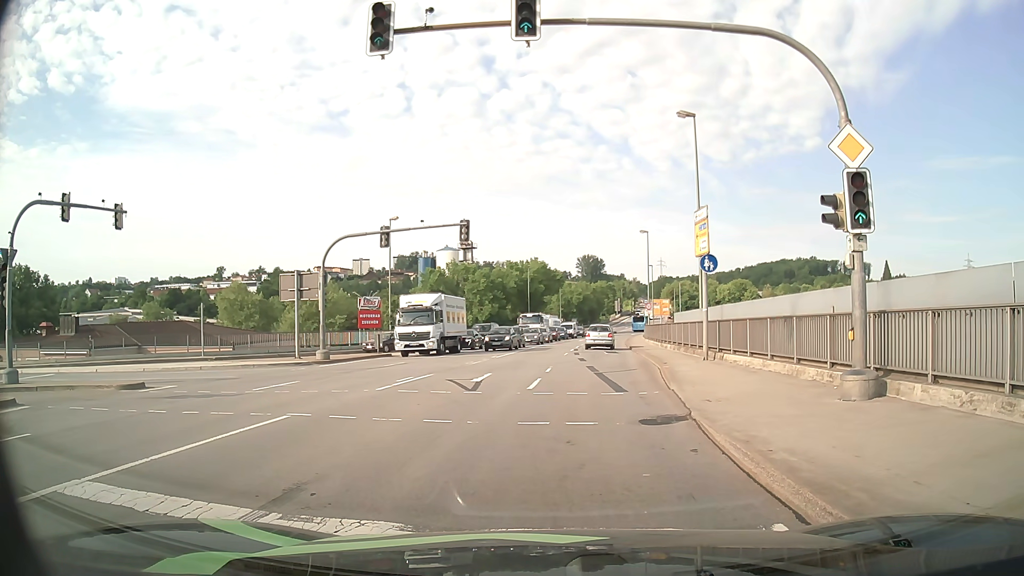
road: primary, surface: asphalt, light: Day
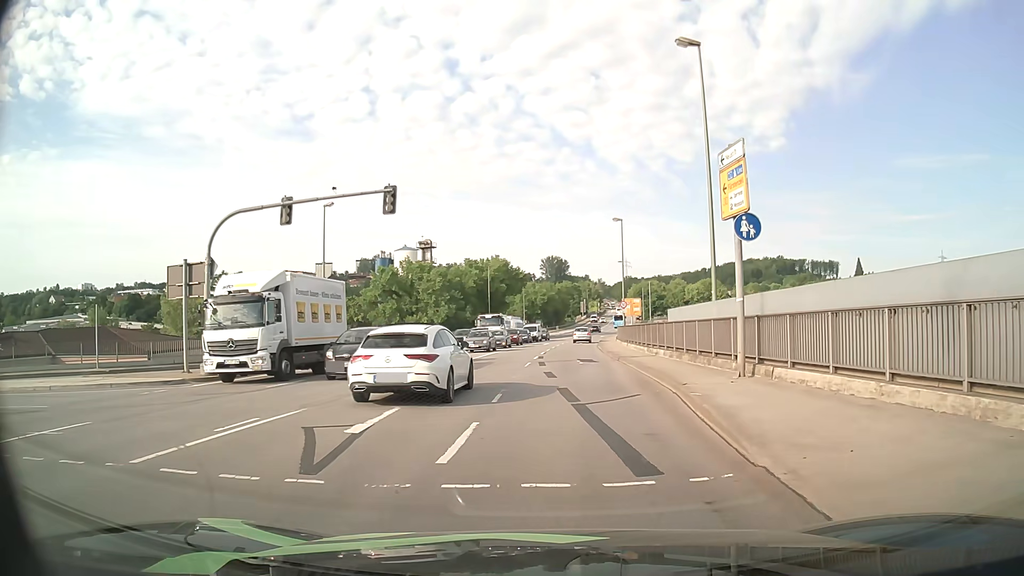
(+0.3, +8.3) m; +4°
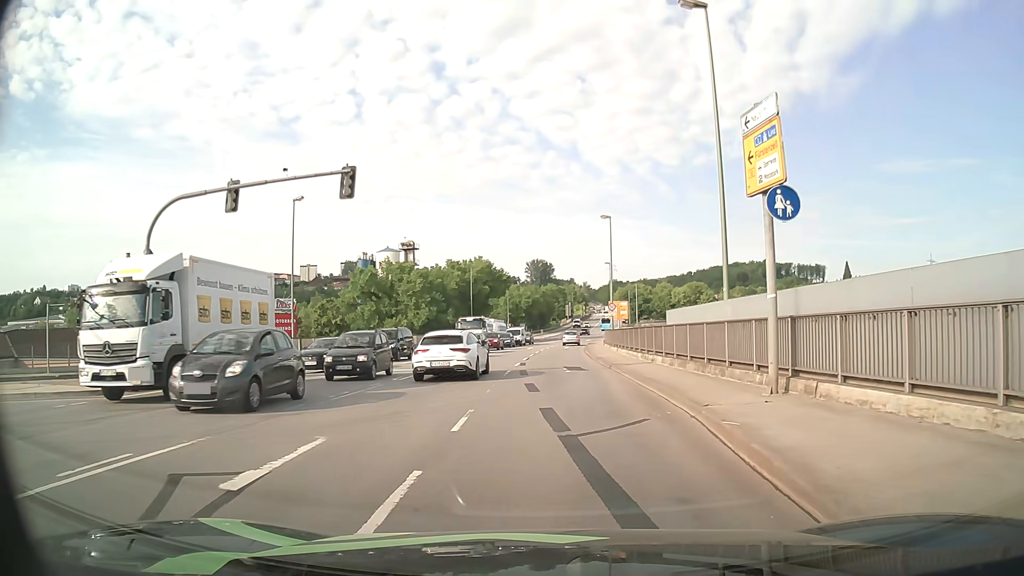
(0.0, +3.2) m; +1°
